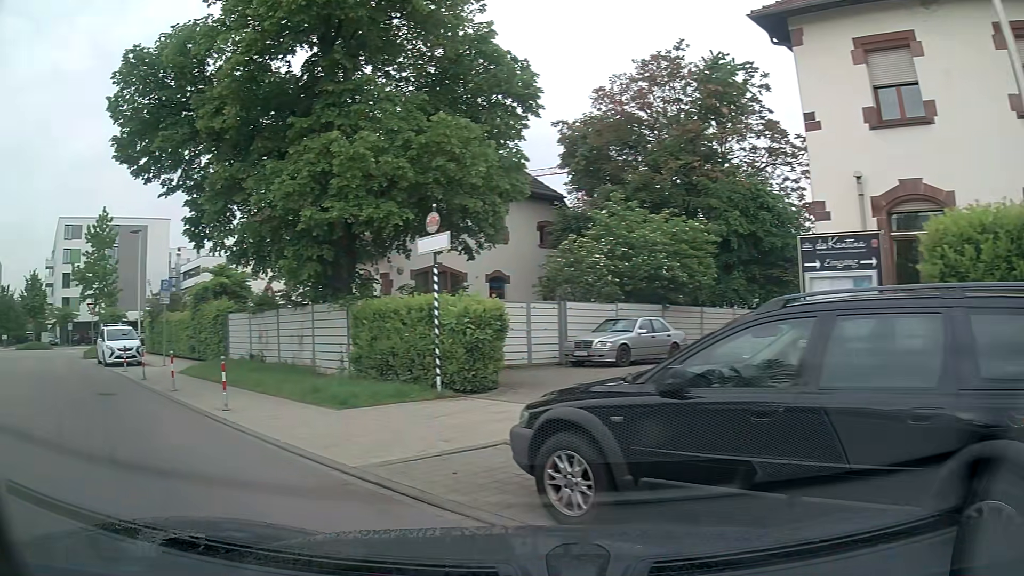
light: Day
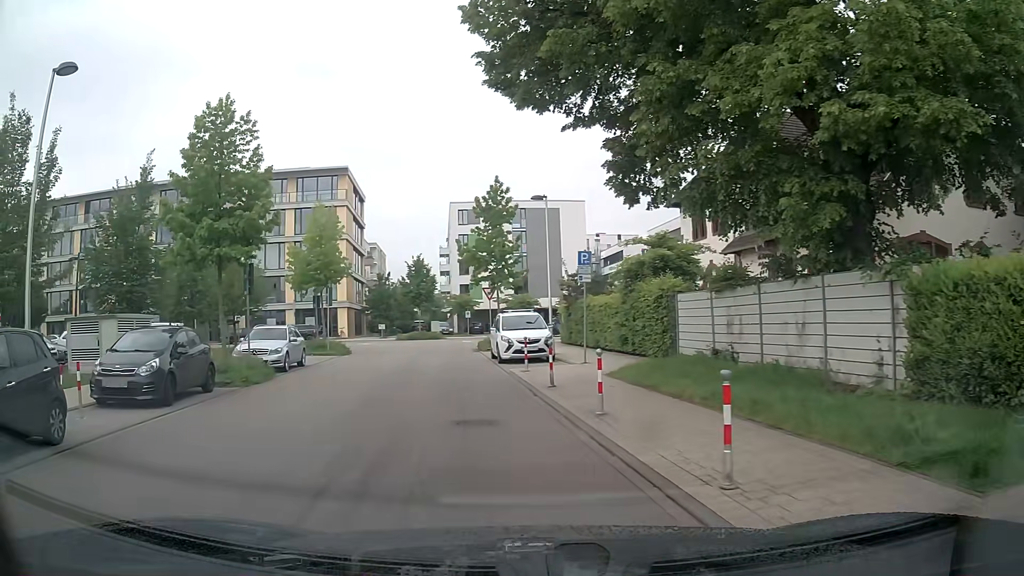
(-2.3, +6.3) m; -35°
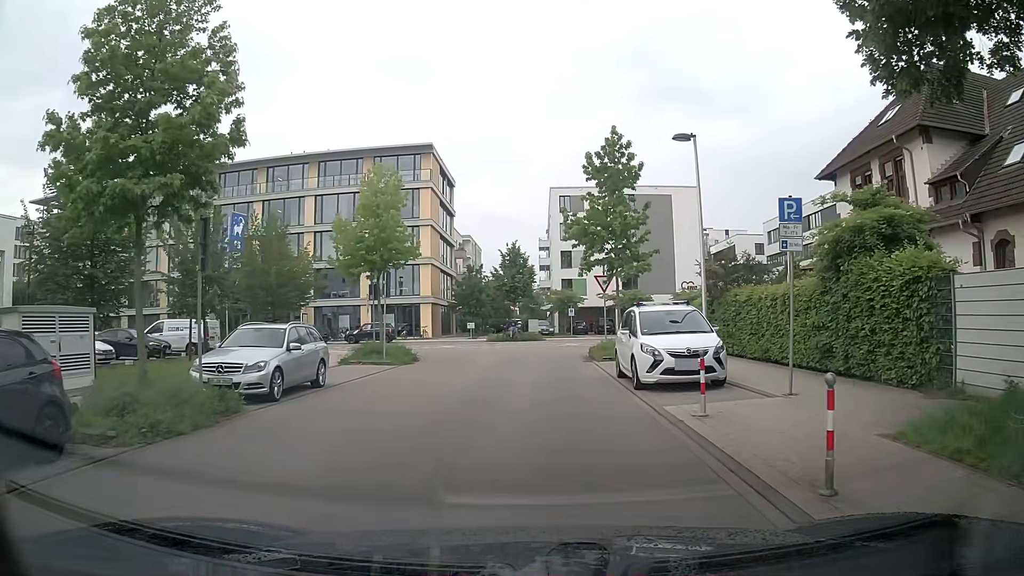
(-0.8, +8.8) m; -8°
(0, +10) (0, +20) (0, +30) (-1, +40) (-8, +46) (-18, +47) (-28, +47) (-38, +47) (-48, +48) (-58, +48) m
